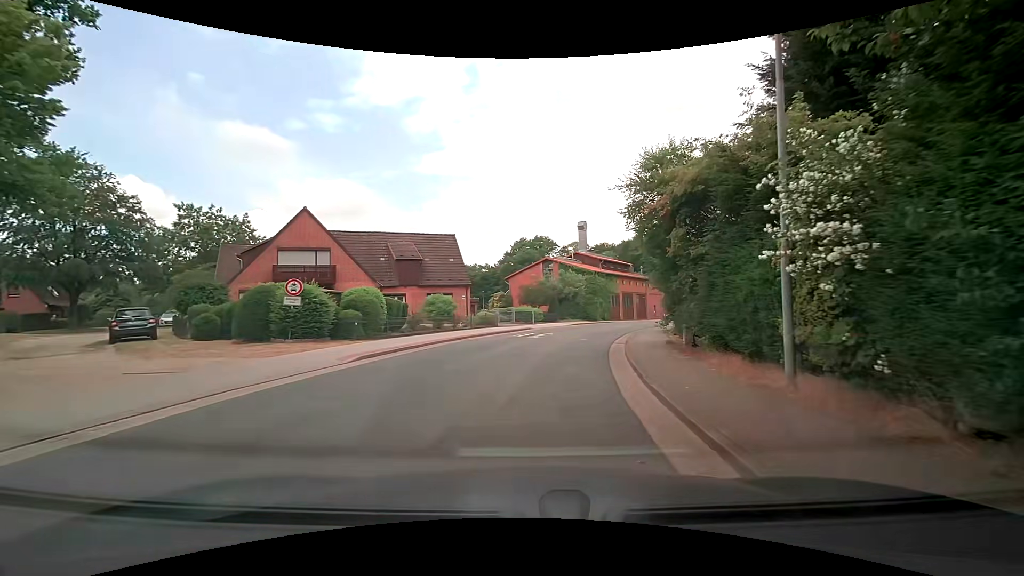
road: residential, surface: asphalt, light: Day
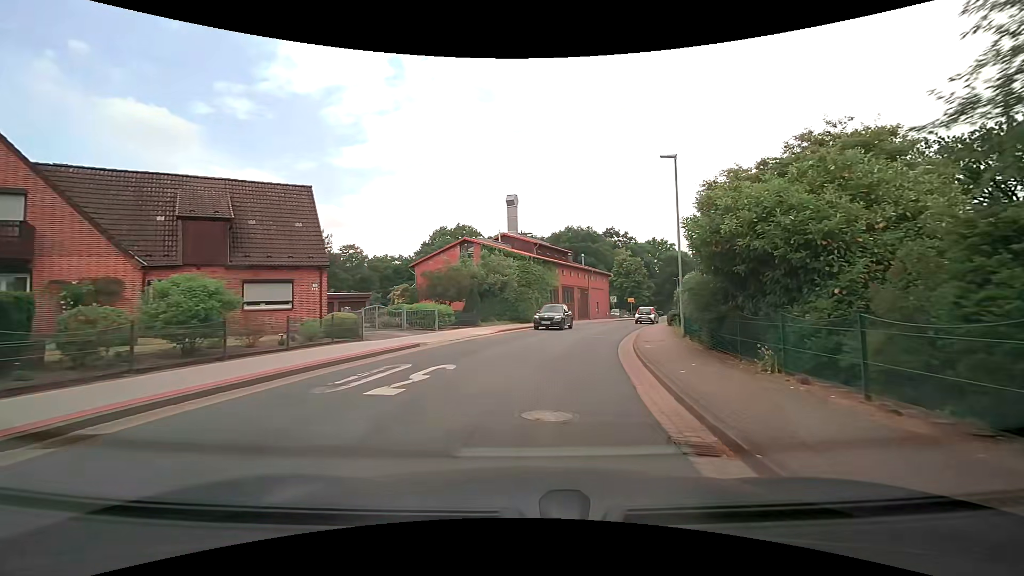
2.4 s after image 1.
(+1.1, +16.1) m; +9°
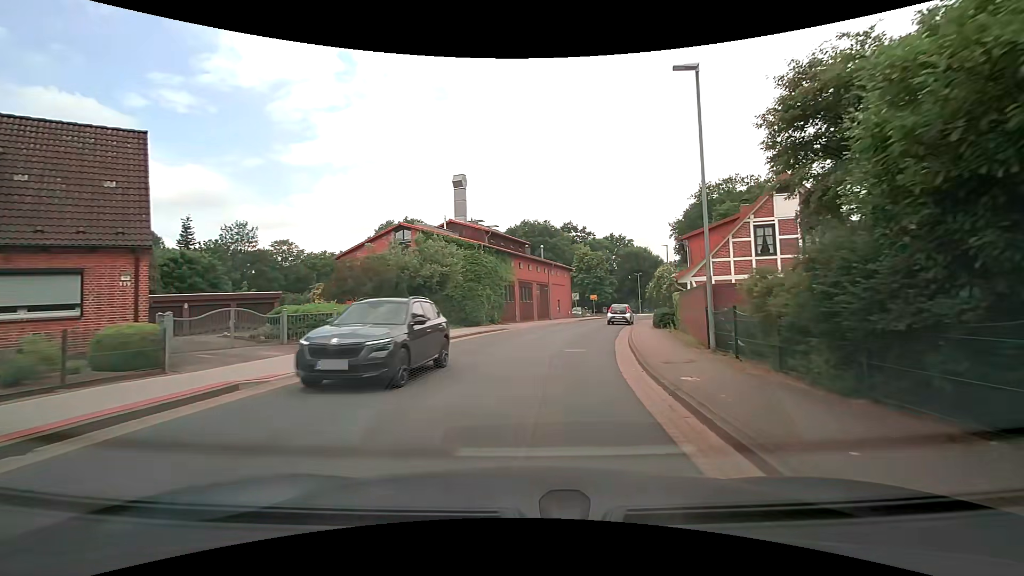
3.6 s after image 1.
(+0.3, +8.2) m; +5°
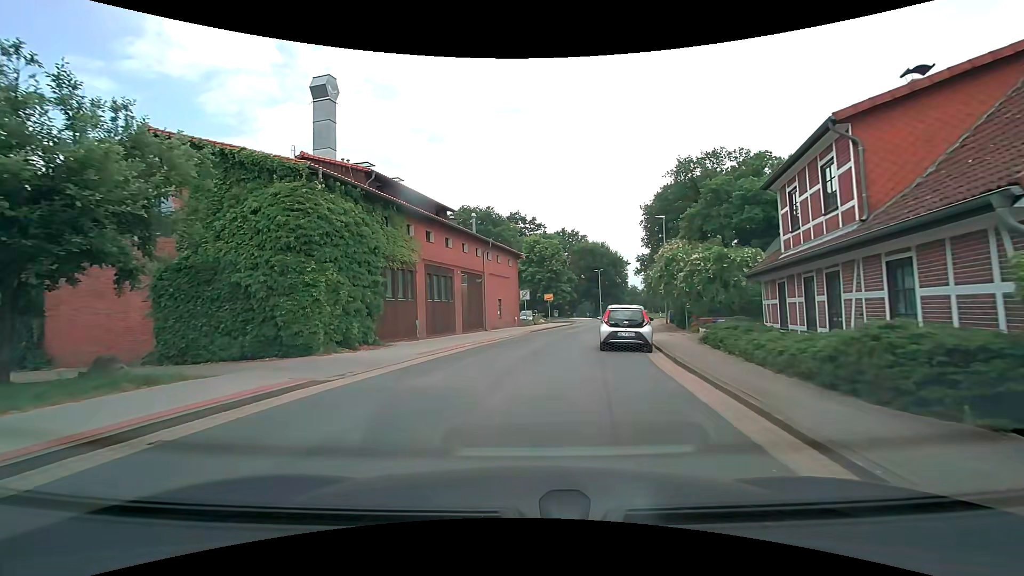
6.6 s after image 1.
(+1.6, +20.1) m; +6°
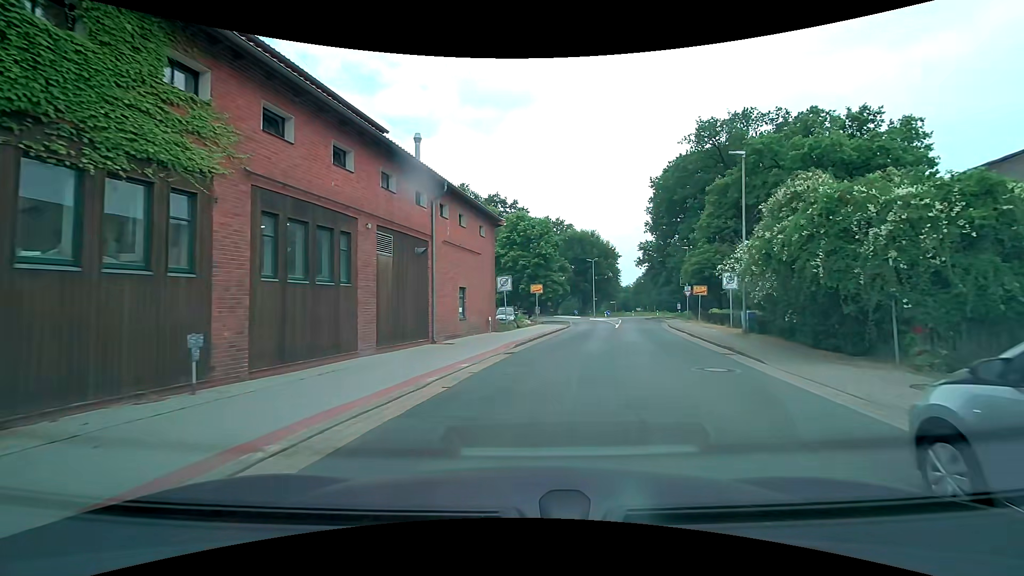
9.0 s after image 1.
(-0.2, +15.0) m; +2°
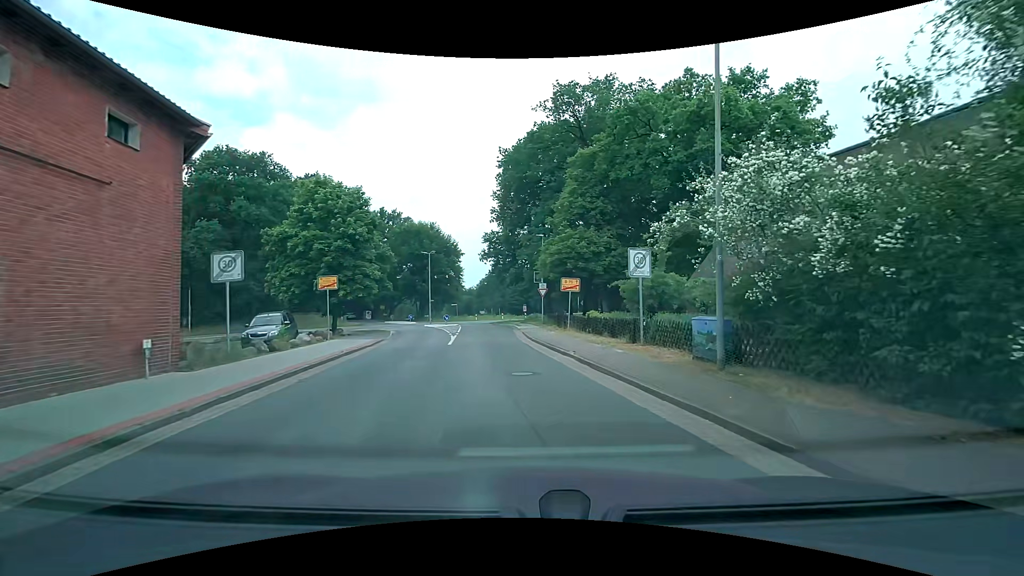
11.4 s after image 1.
(+2.3, +13.3) m; +19°
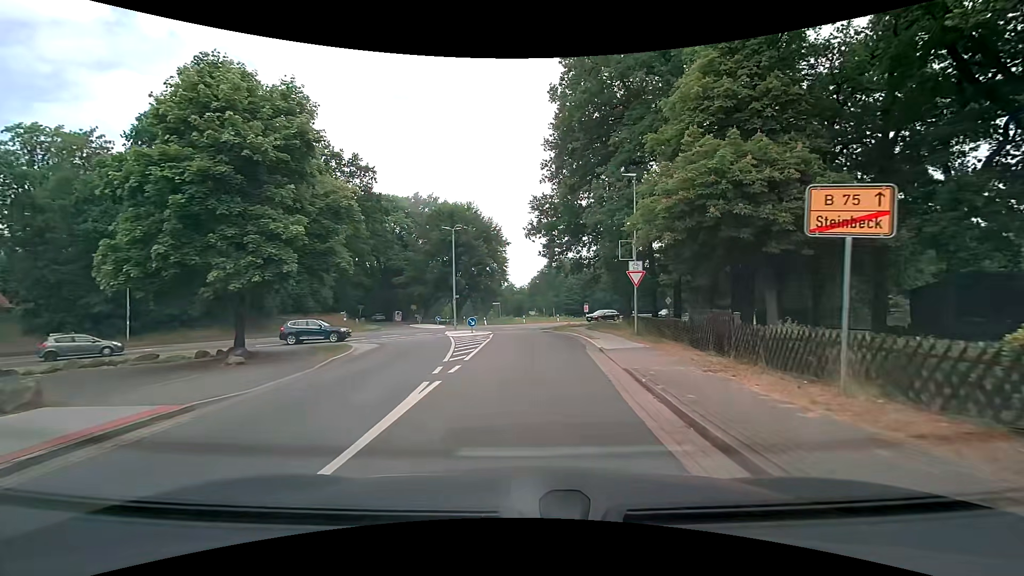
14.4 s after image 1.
(-1.1, +18.9) m; -6°
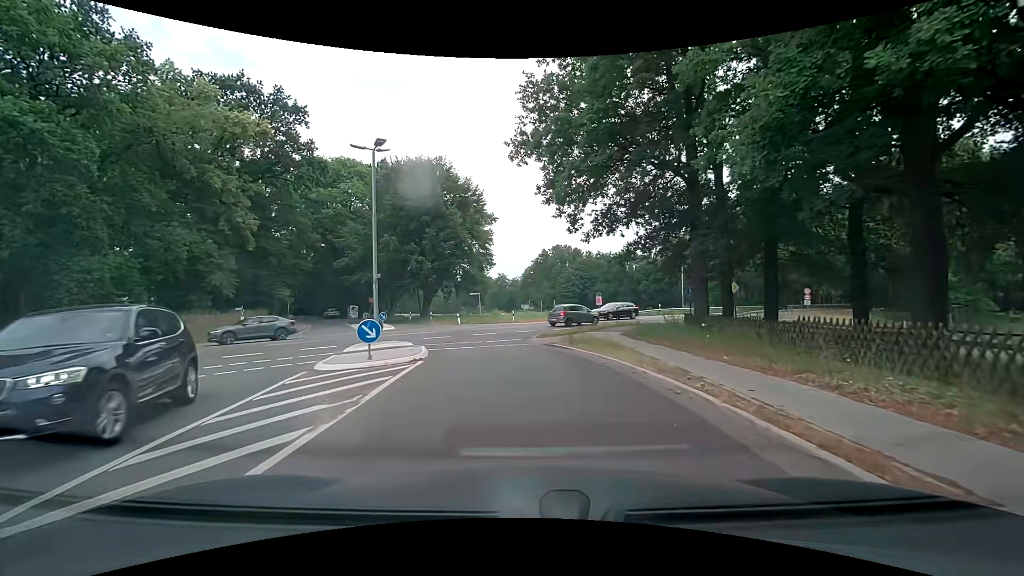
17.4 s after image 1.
(+0.3, +19.4) m; 0°
